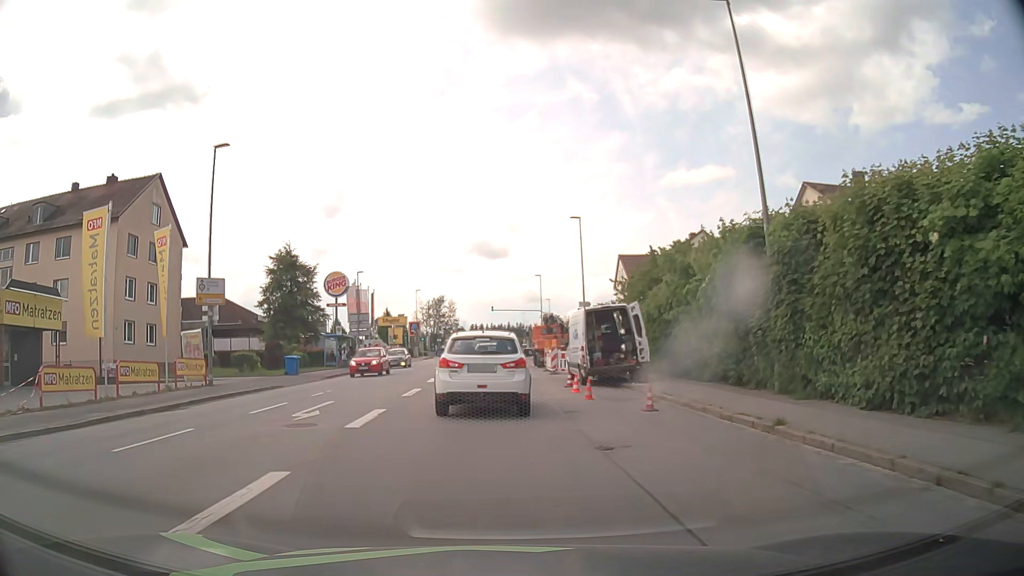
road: tertiary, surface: asphalt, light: Day
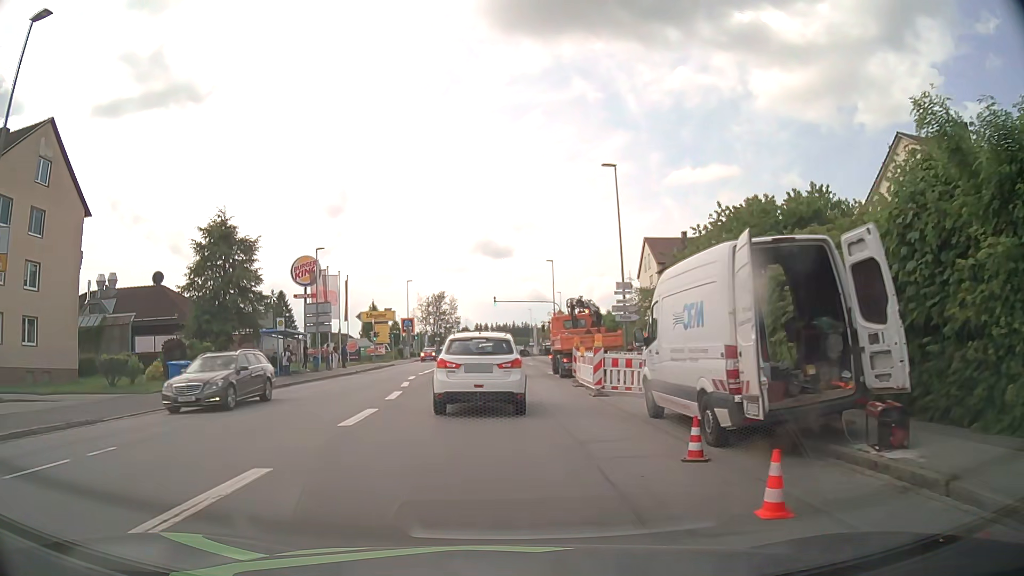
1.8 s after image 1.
(-0.1, +14.3) m; -1°
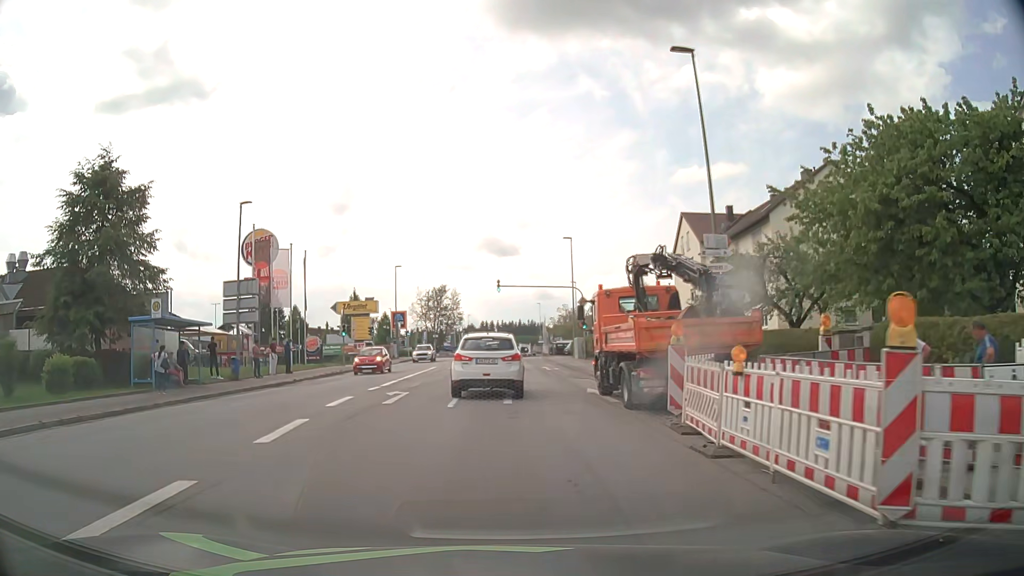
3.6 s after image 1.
(0.0, +14.5) m; 0°
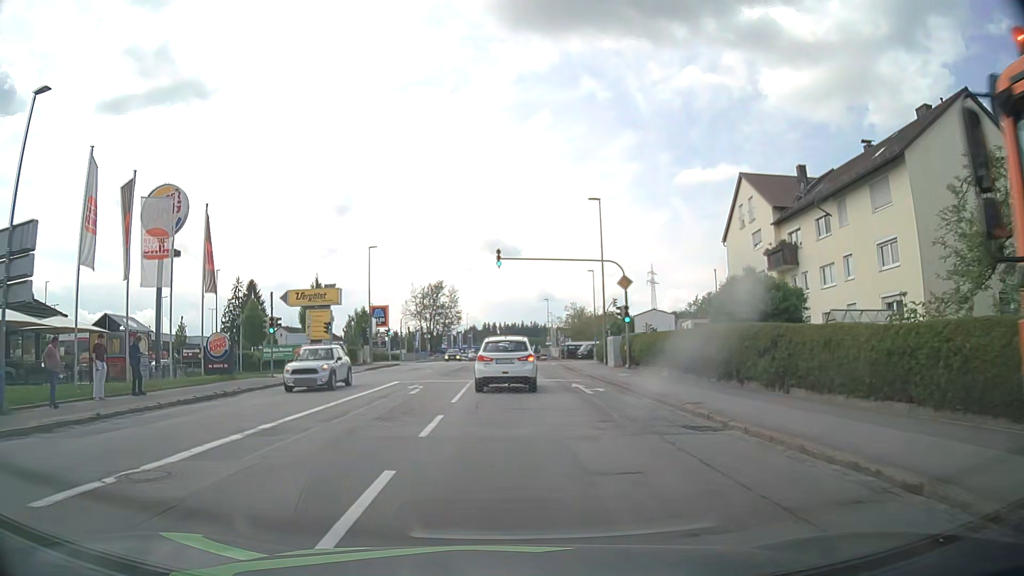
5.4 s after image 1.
(-0.1, +16.5) m; 0°
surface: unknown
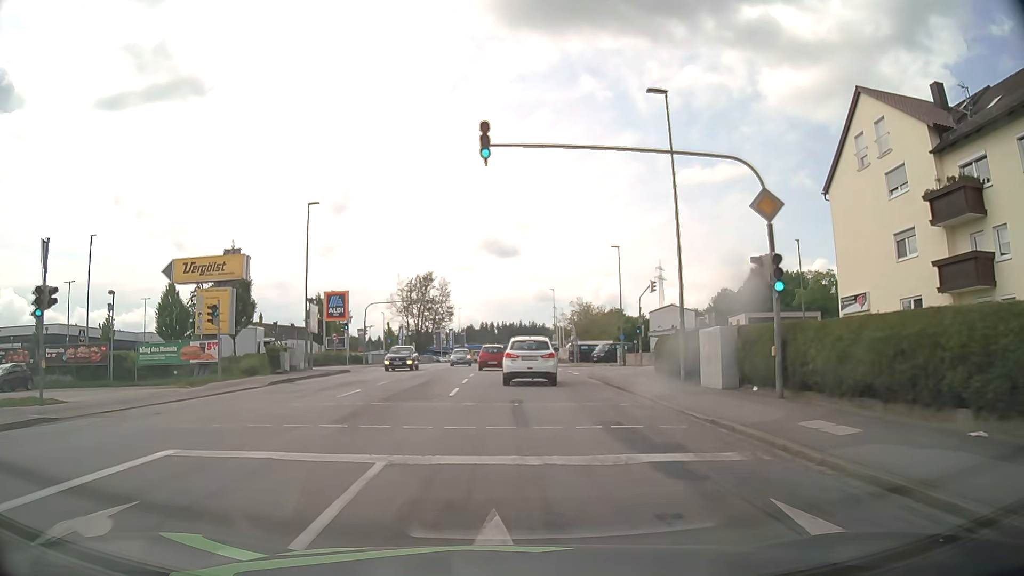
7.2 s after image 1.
(+0.1, +18.8) m; 0°
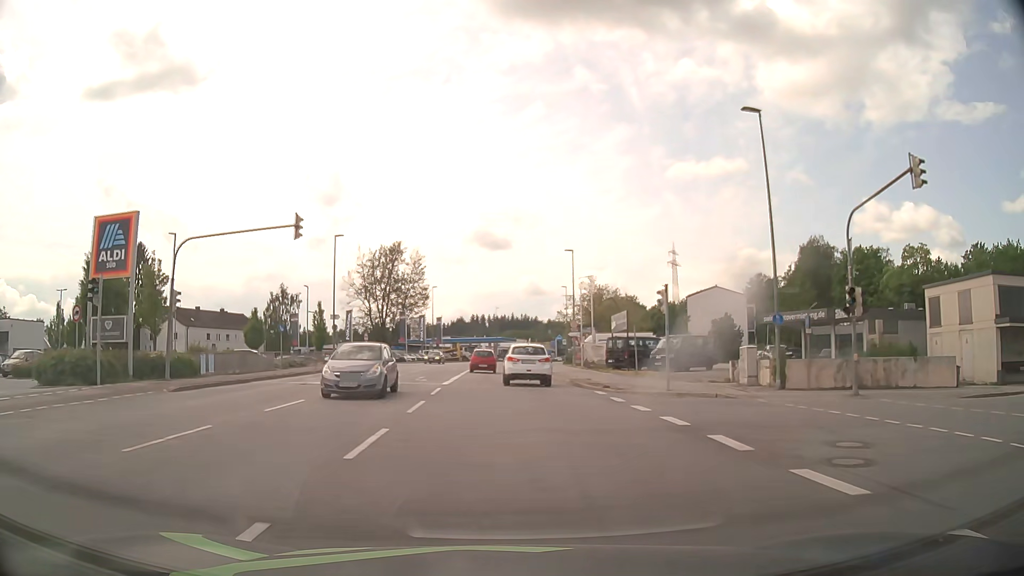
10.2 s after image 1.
(+0.2, +34.5) m; +1°
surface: asphalt
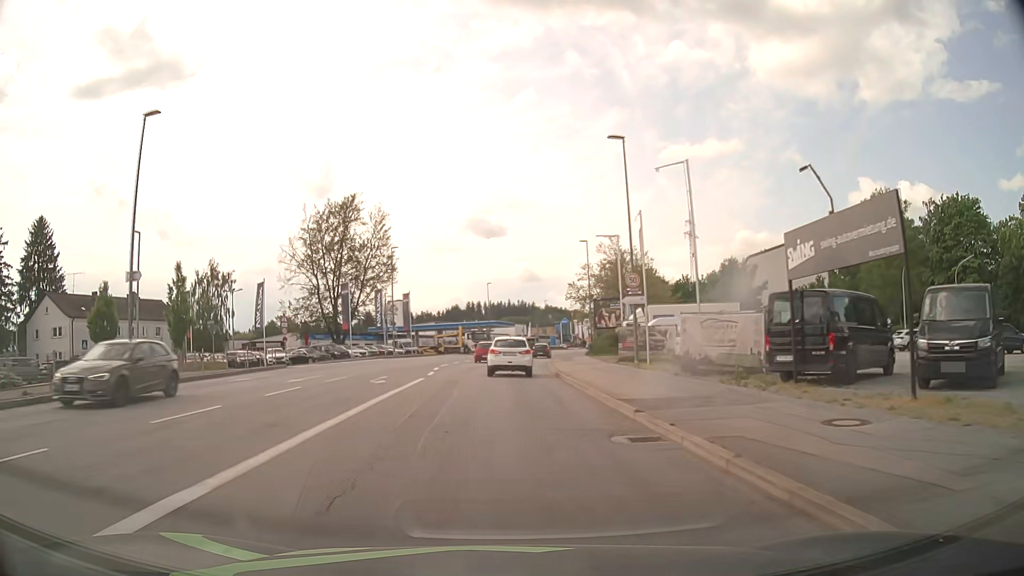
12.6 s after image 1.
(+0.4, +29.6) m; 0°
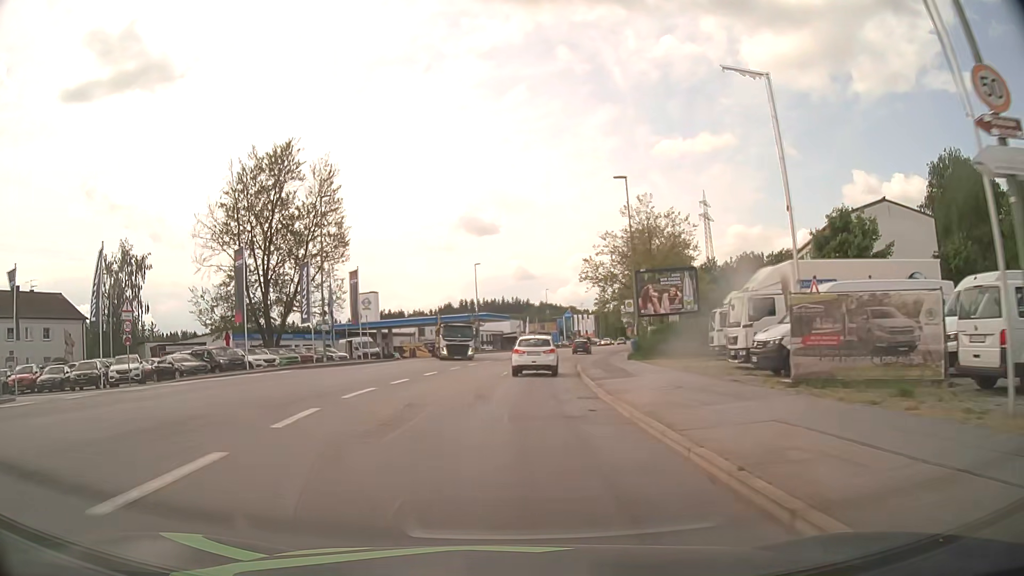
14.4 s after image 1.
(0.0, +23.2) m; +1°
(0, +10) (0, +20) (+1, +30) (+2, +40) (+3, +50) (+5, +60) (+7, +69) (+9, +79) (+12, +89) (+14, +99) m
